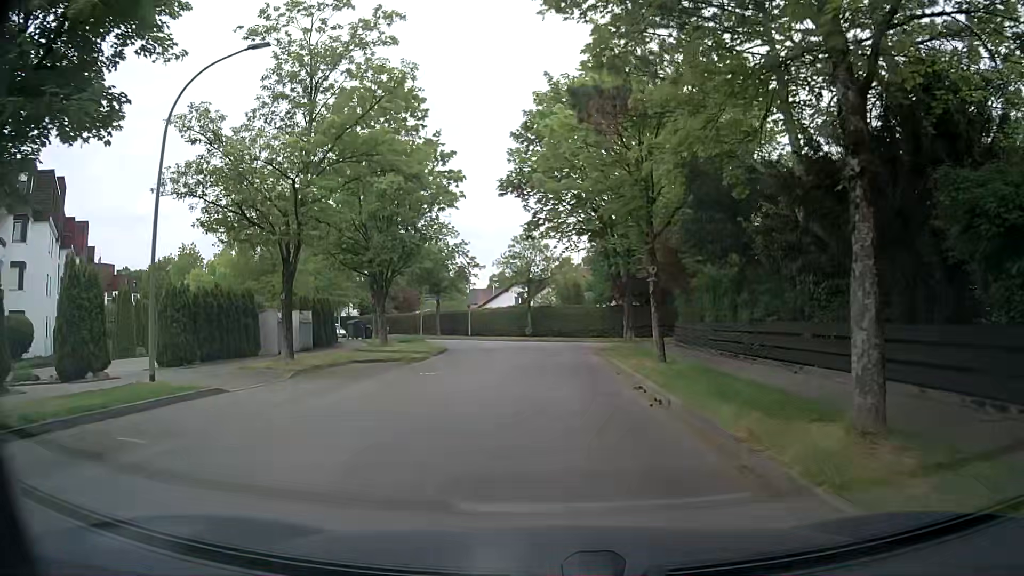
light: Day
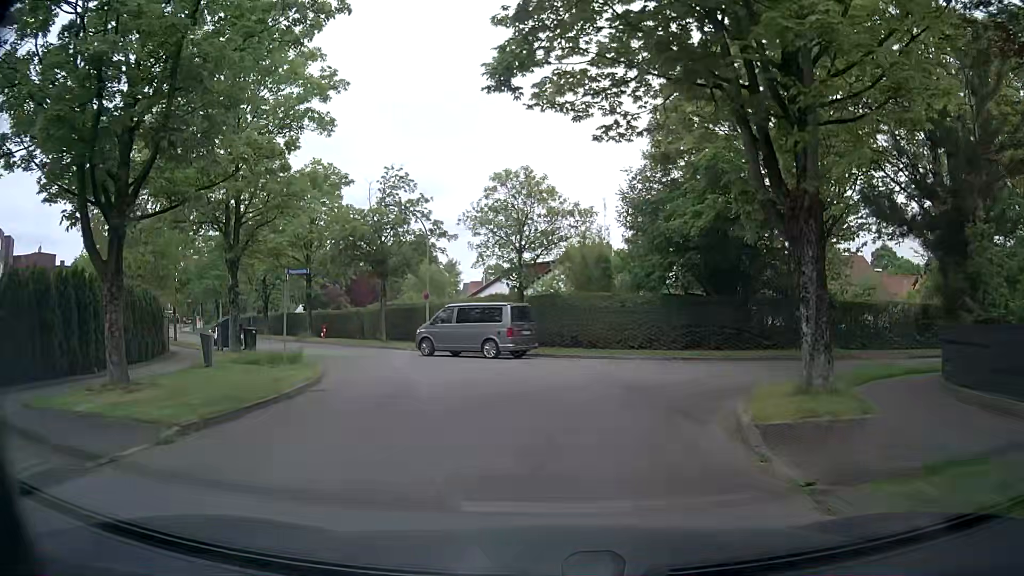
(-0.3, +20.7) m; -1°
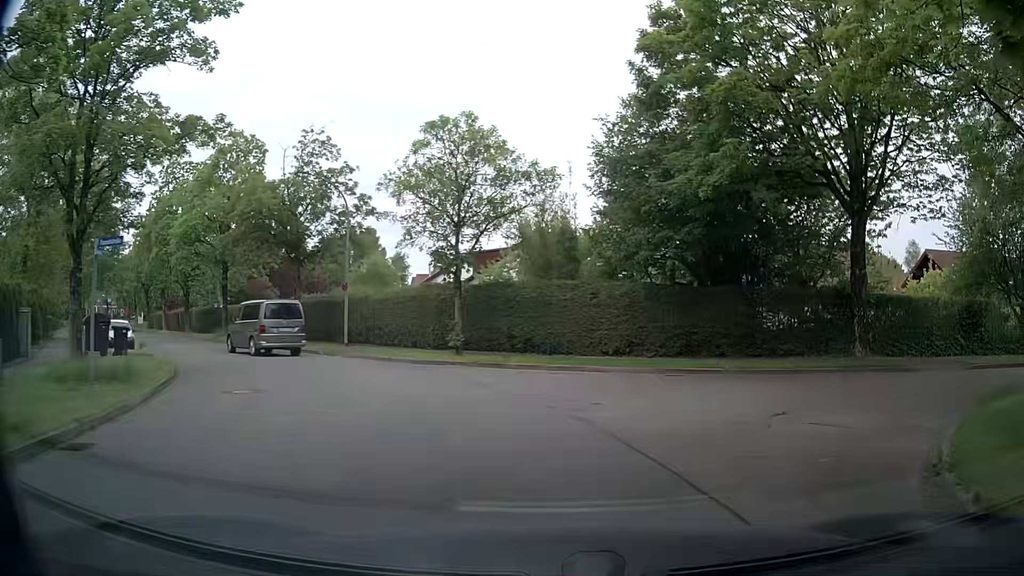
(+0.1, +6.9) m; +2°
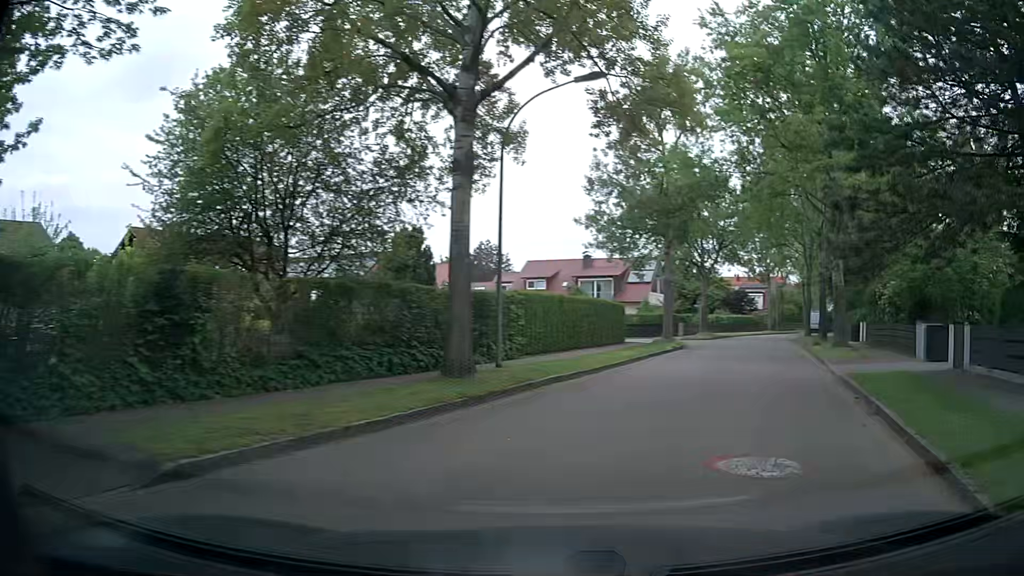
(+8.2, +12.7) m; +69°
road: residential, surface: asphalt
